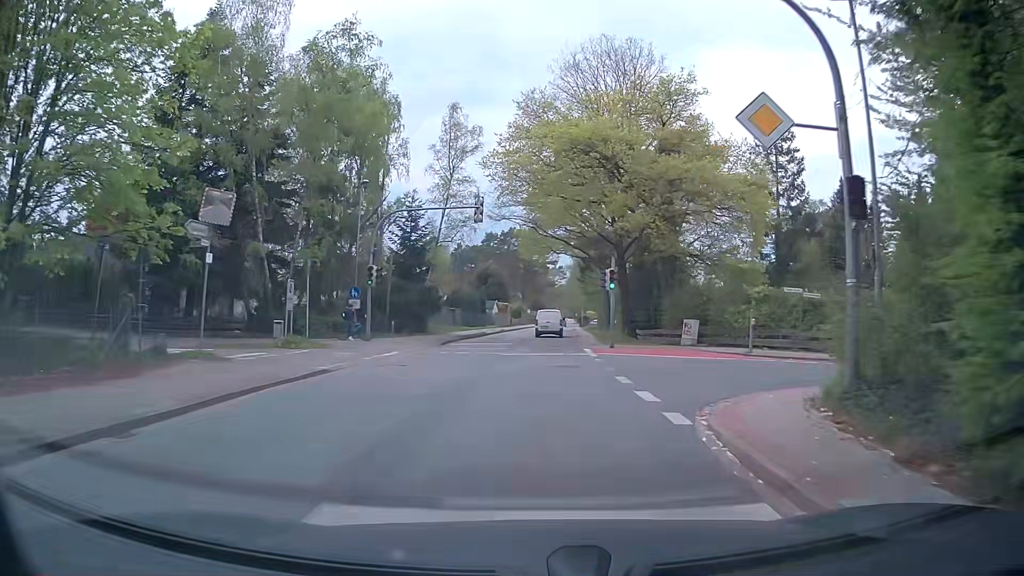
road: tertiary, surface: asphalt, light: Day
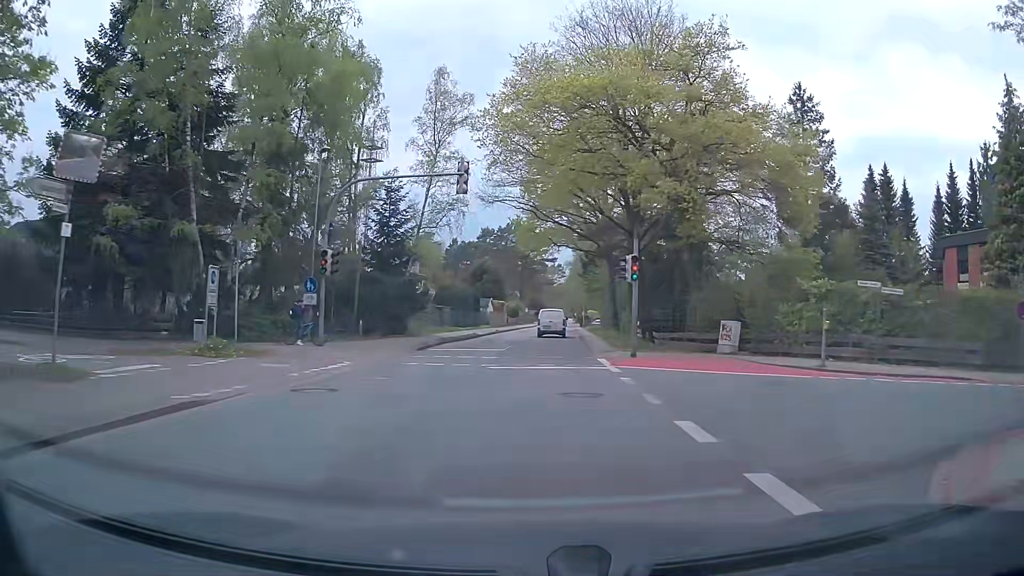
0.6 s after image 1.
(0.0, +6.5) m; 0°
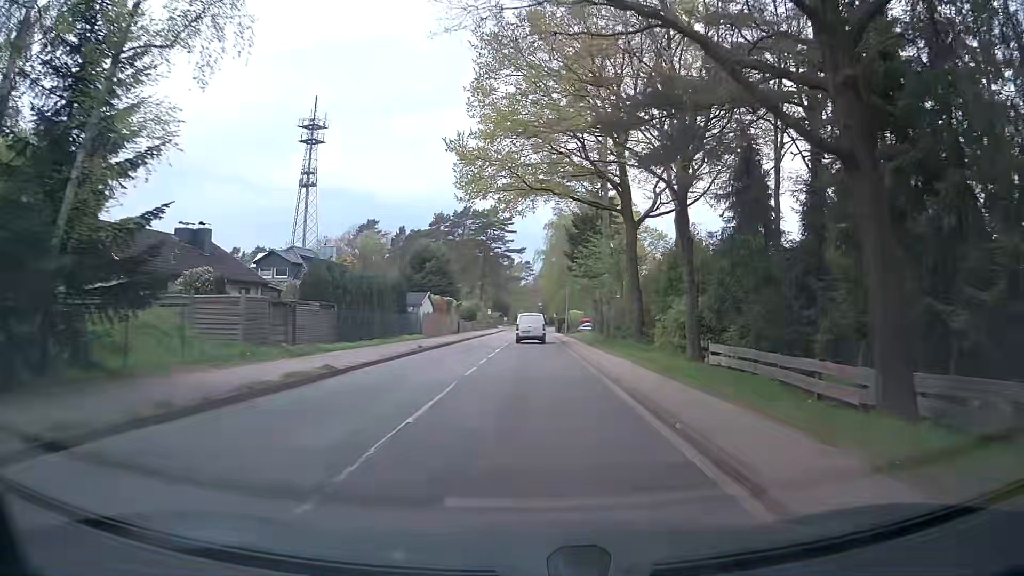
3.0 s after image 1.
(+0.5, +27.3) m; +3°
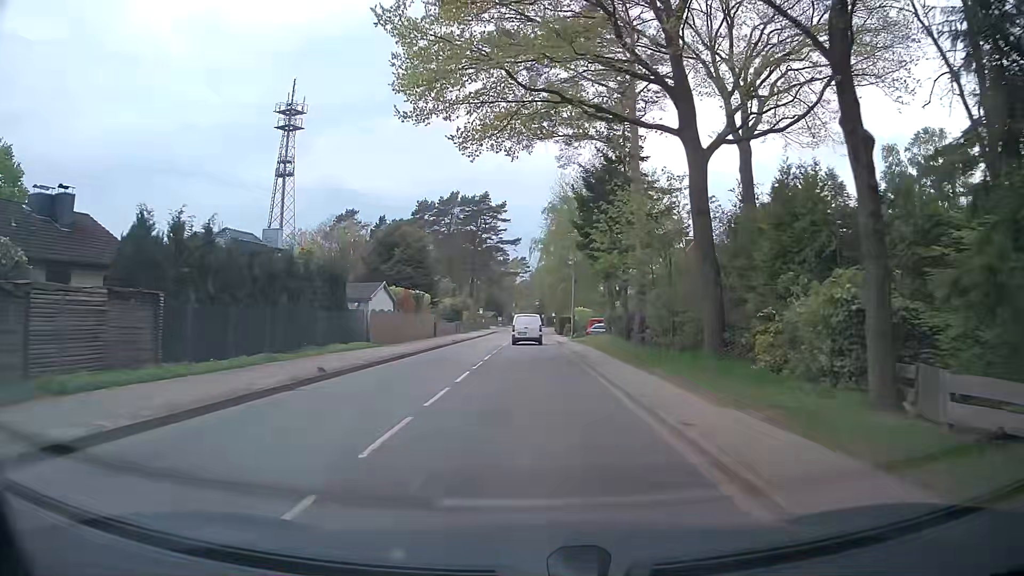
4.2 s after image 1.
(-0.1, +14.4) m; 0°
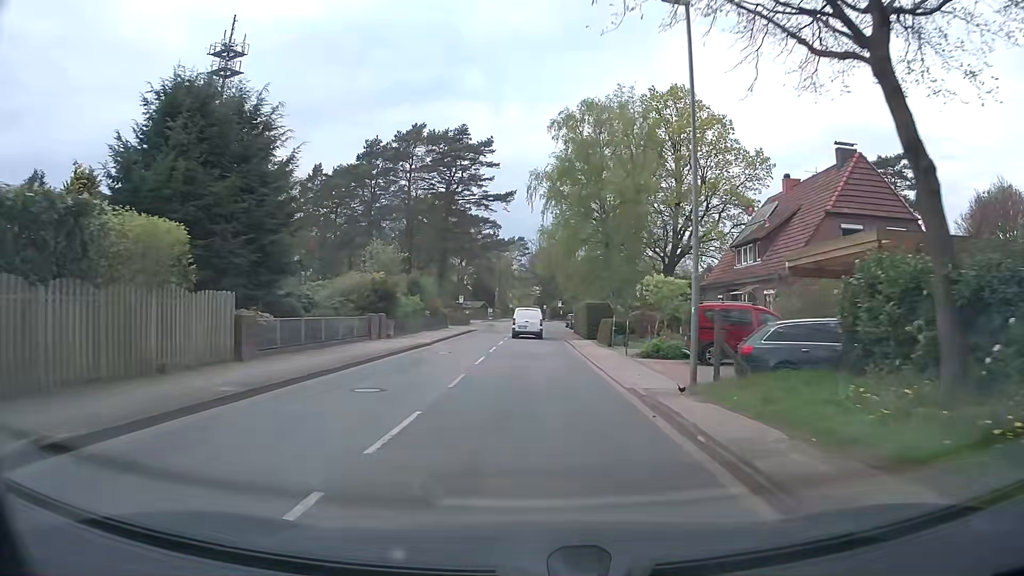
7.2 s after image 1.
(+0.1, +36.8) m; -1°
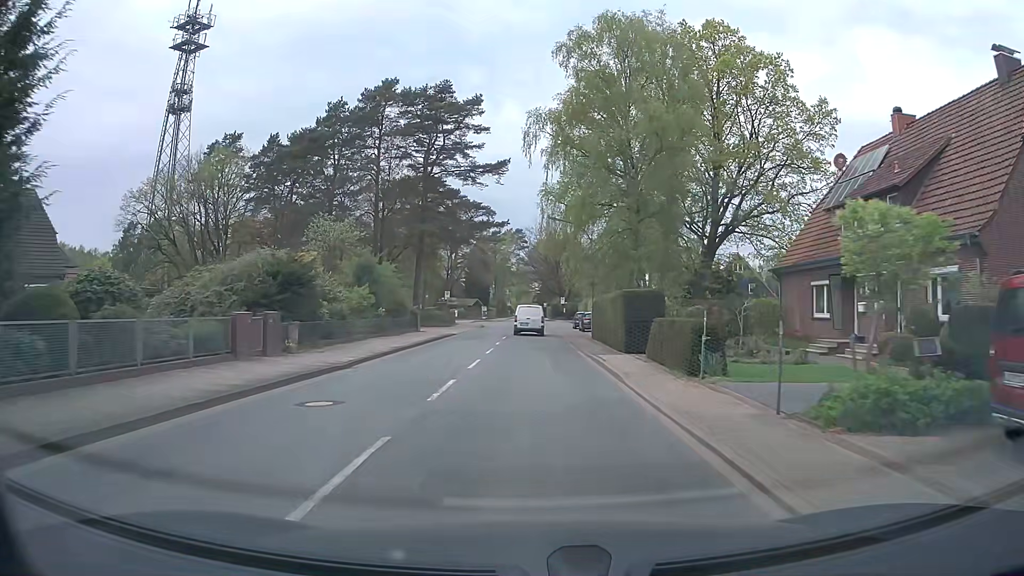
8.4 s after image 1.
(+0.3, +14.9) m; +2°
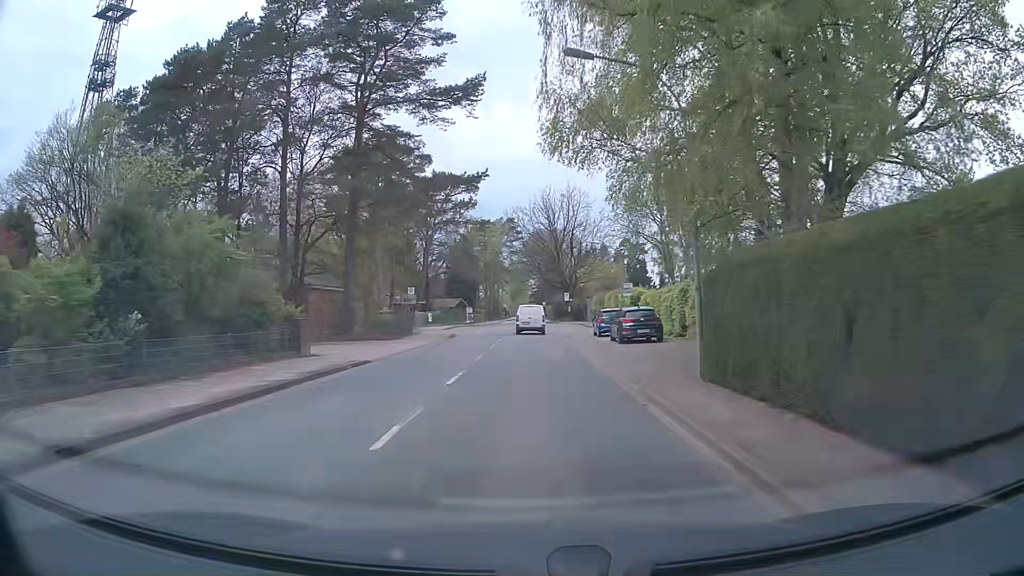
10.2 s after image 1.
(-0.1, +22.4) m; 0°
(0, +10) (0, +20) (0, +30) (0, +40) (0, +50) (0, +60) (0, +70) (-1, +80) (-1, +90) (-1, +100) m
